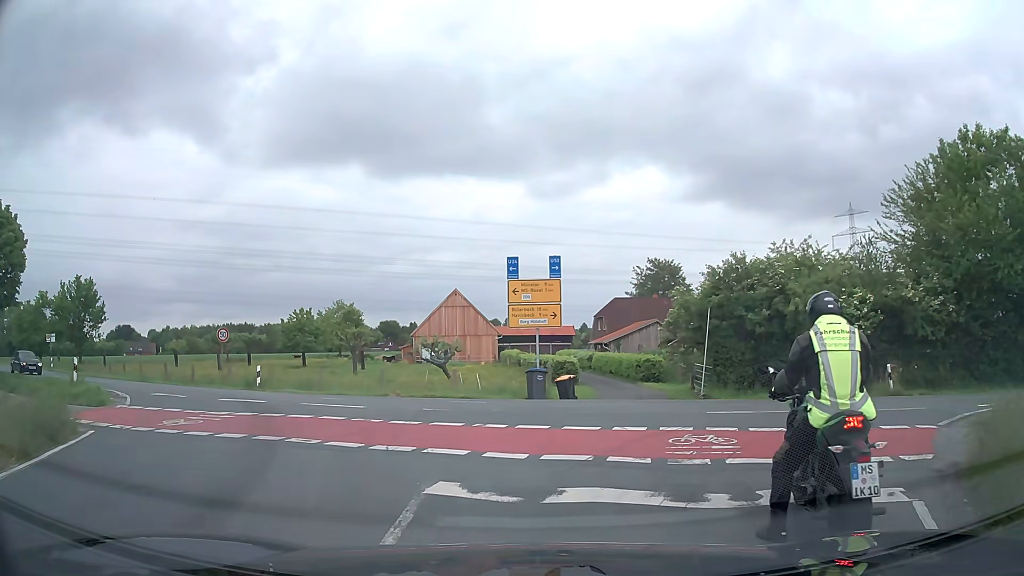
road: secondary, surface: asphalt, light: Day
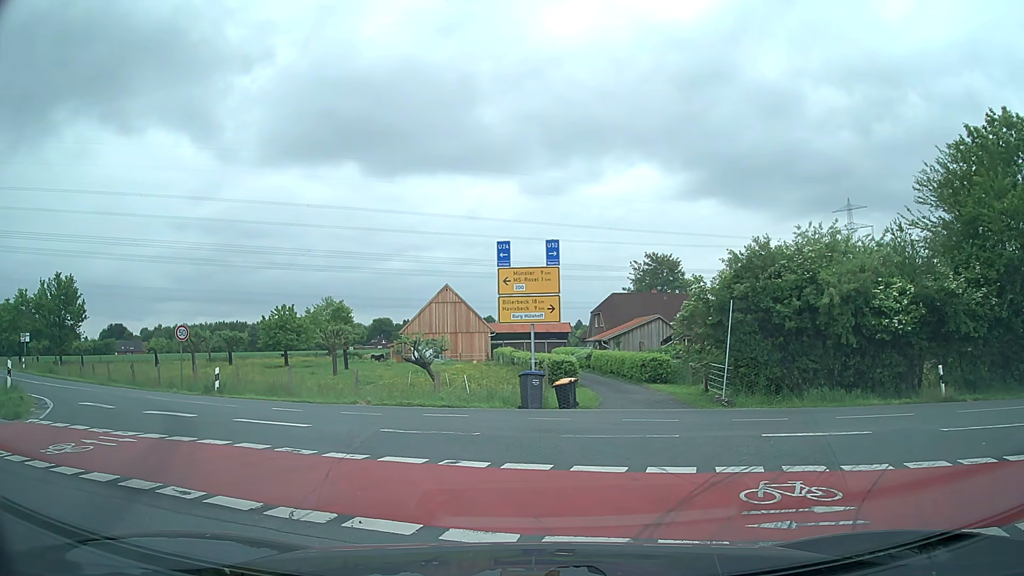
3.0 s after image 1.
(-0.1, +3.1) m; -2°
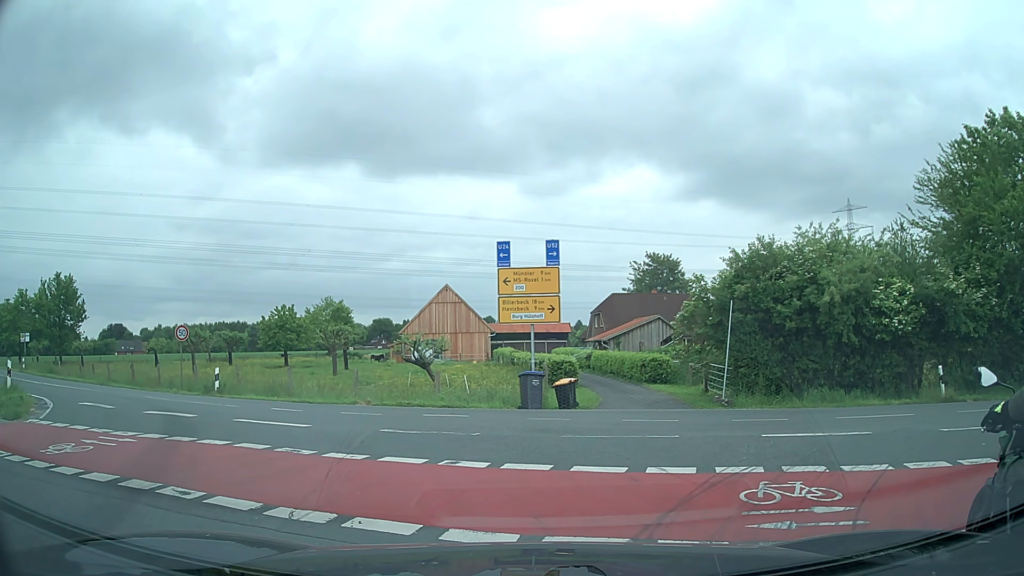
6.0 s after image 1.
(0.0, 0.0) m; 0°
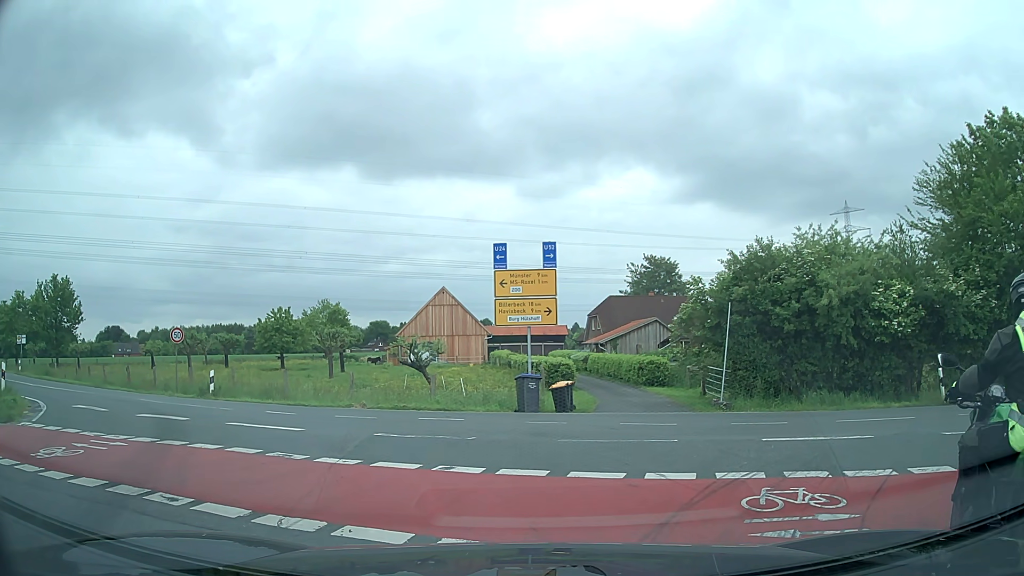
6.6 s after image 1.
(0.0, +0.2) m; 0°
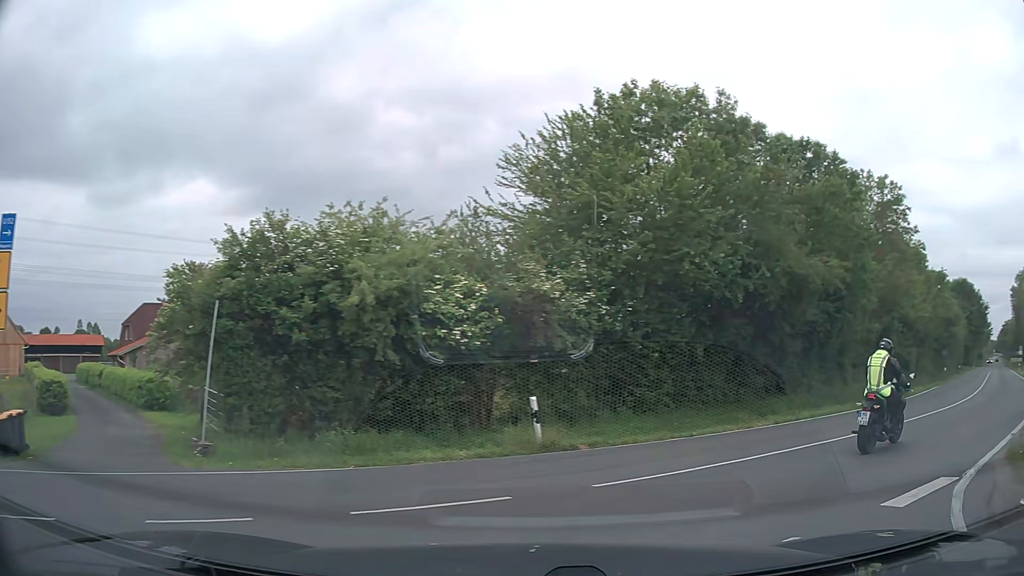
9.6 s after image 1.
(+2.0, +6.3) m; +38°
